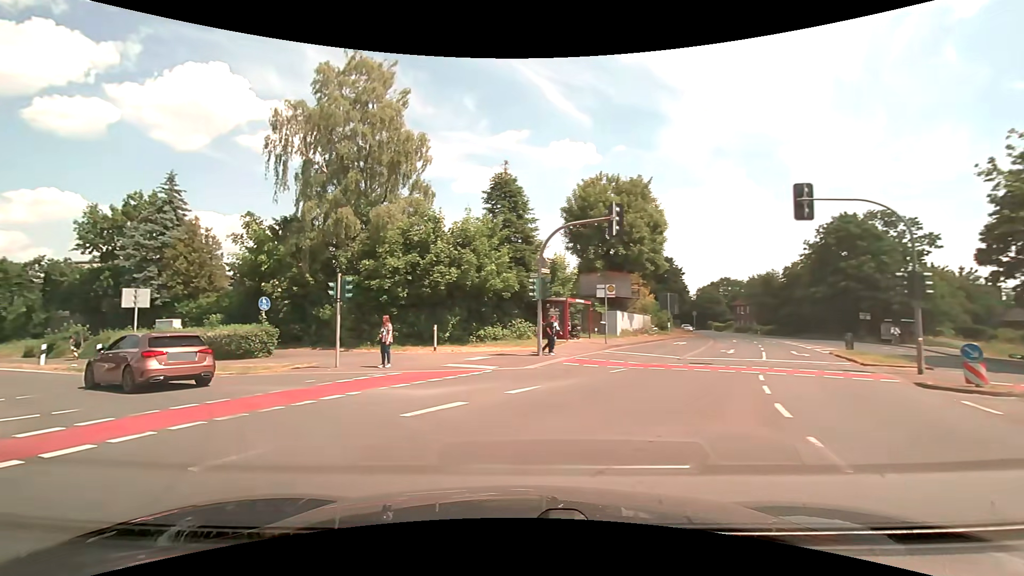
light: Day
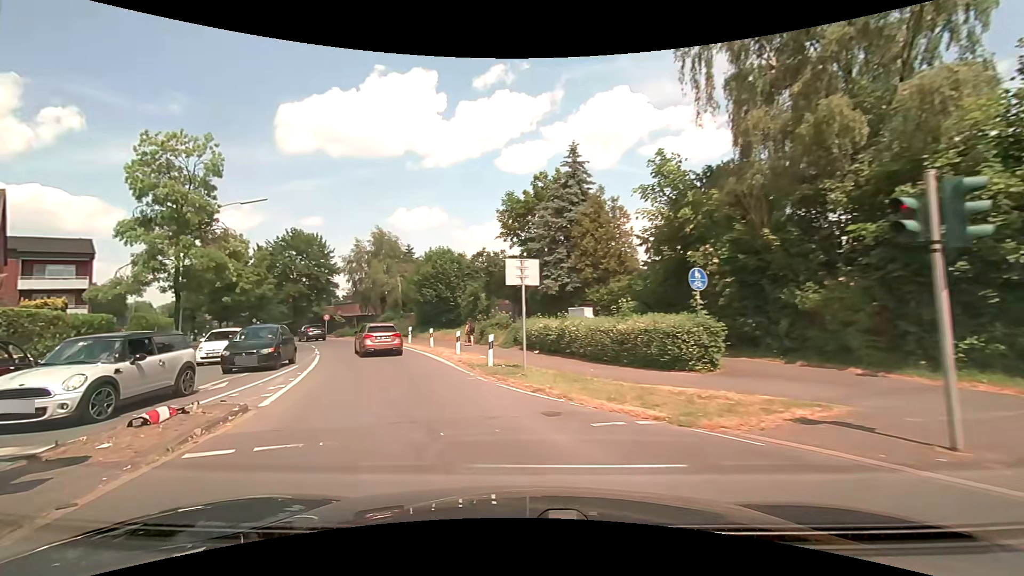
(-4.6, +10.6) m; -45°
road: secondary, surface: asphalt
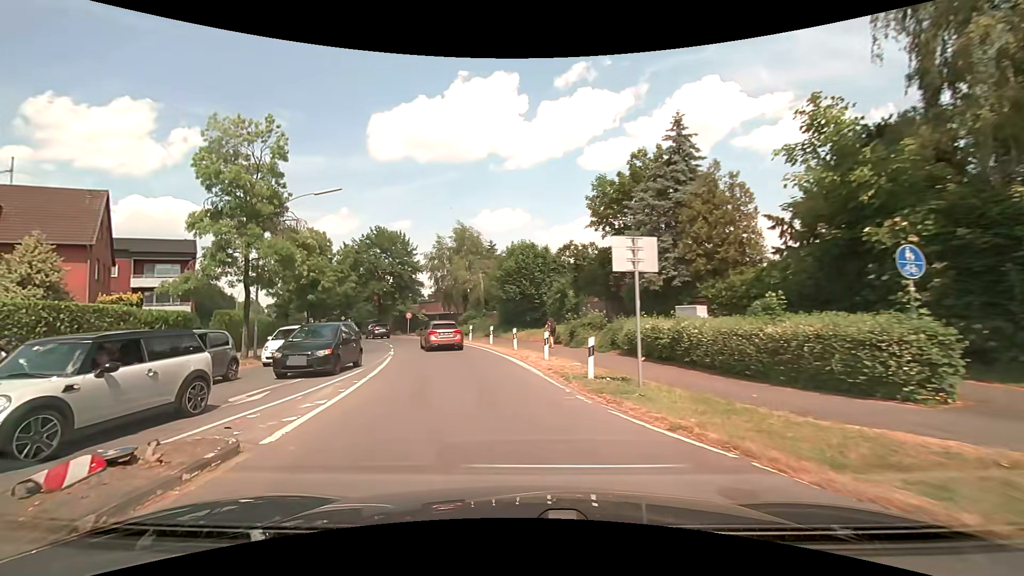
(-0.3, +3.6) m; -8°
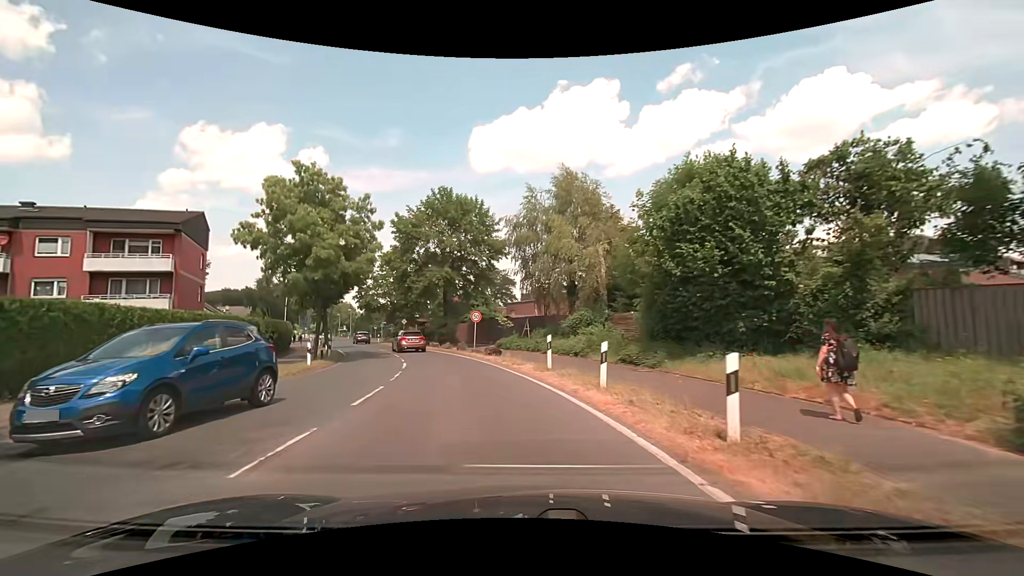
(-3.0, +21.4) m; -12°
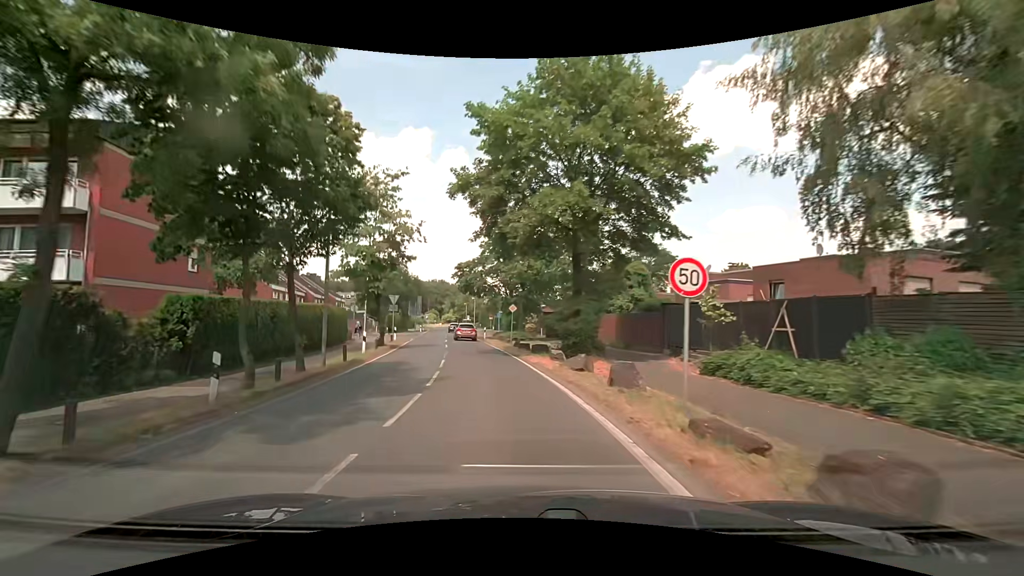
(-2.6, +21.1) m; -15°
